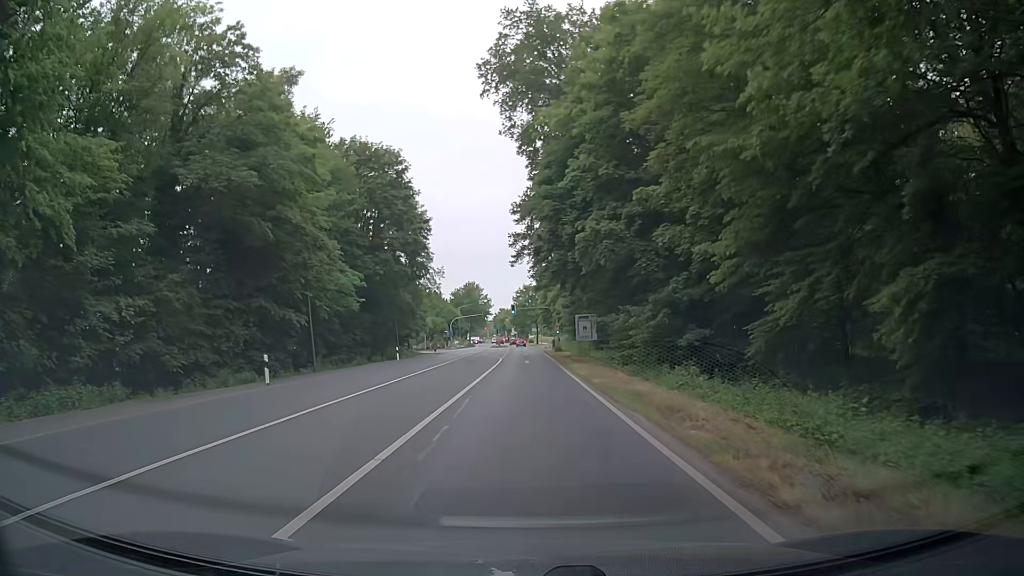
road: secondary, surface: asphalt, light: Day
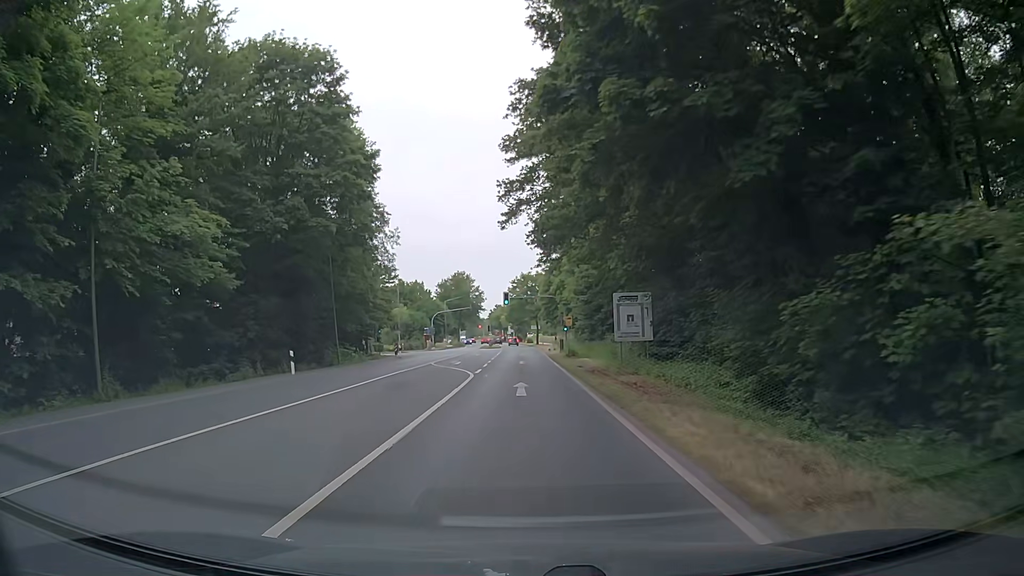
(+0.3, +23.0) m; 0°
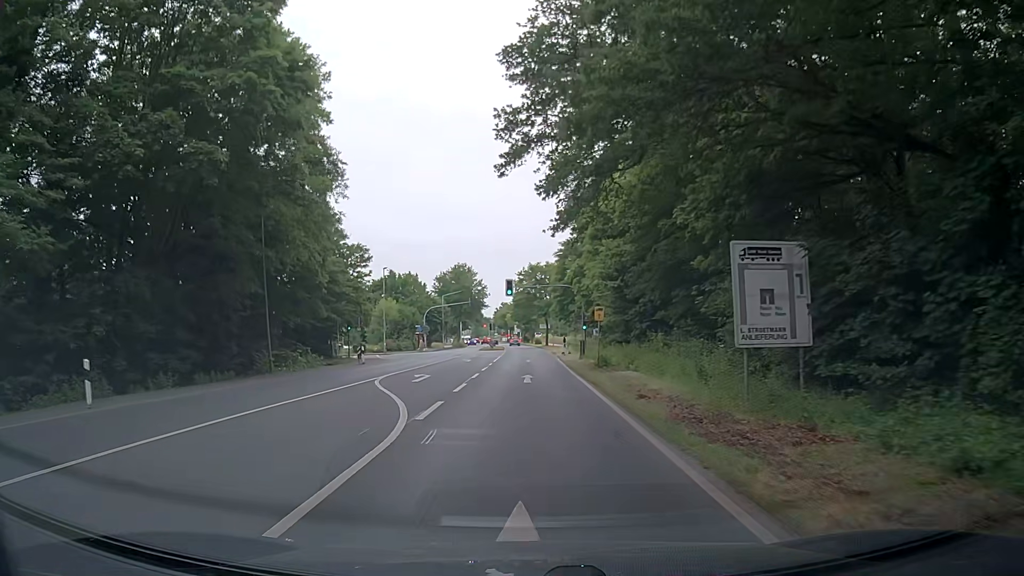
(+0.1, +15.0) m; -1°
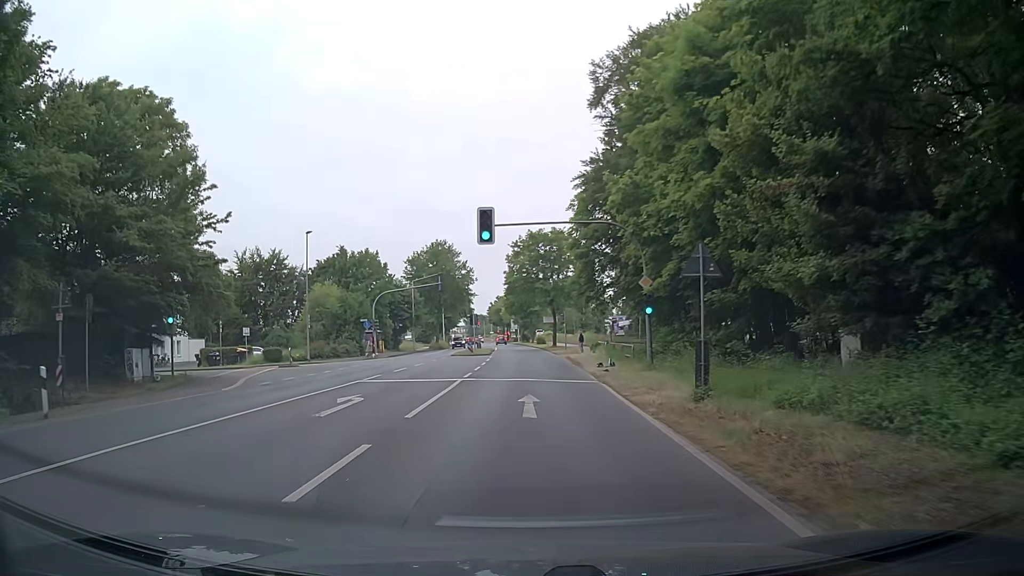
(+0.7, +29.4) m; +1°
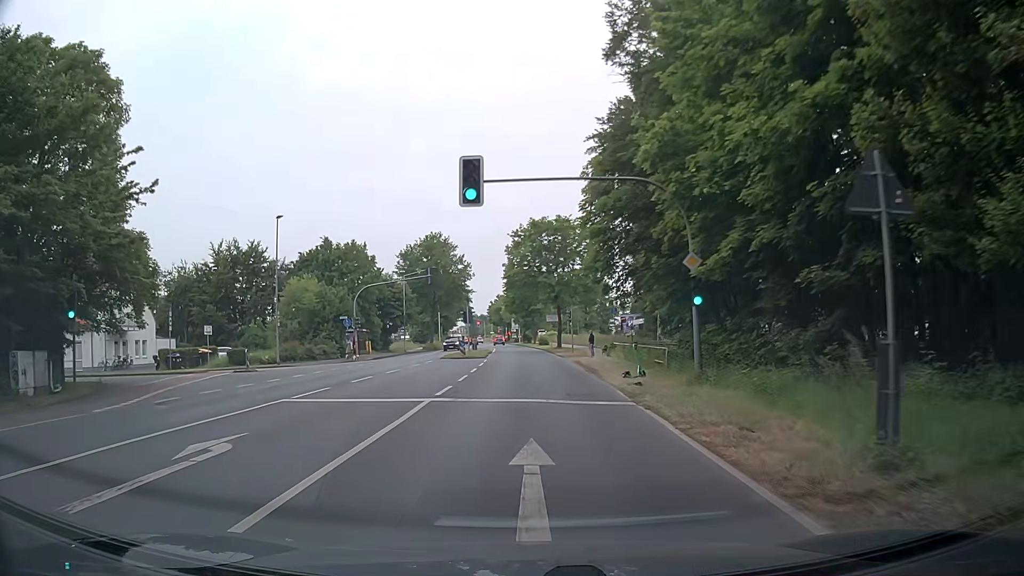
(0.0, +7.3) m; +1°
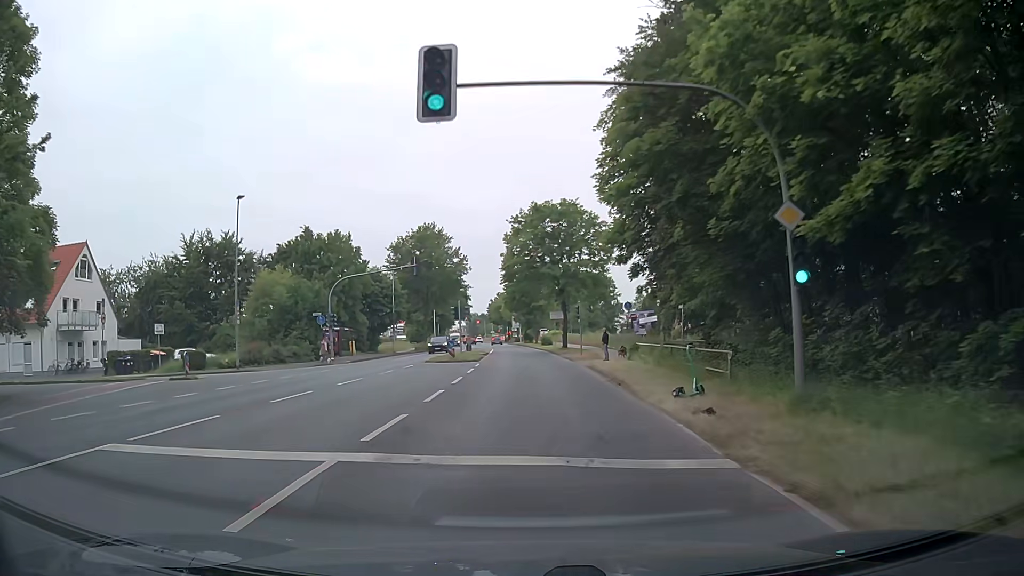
(0.0, +7.2) m; -1°
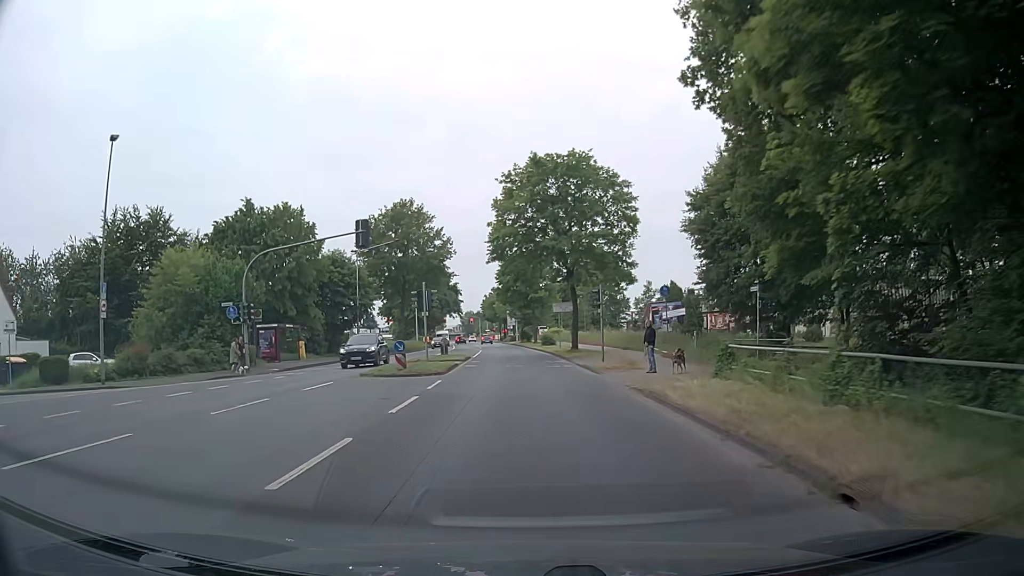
(0.0, +14.3) m; 0°
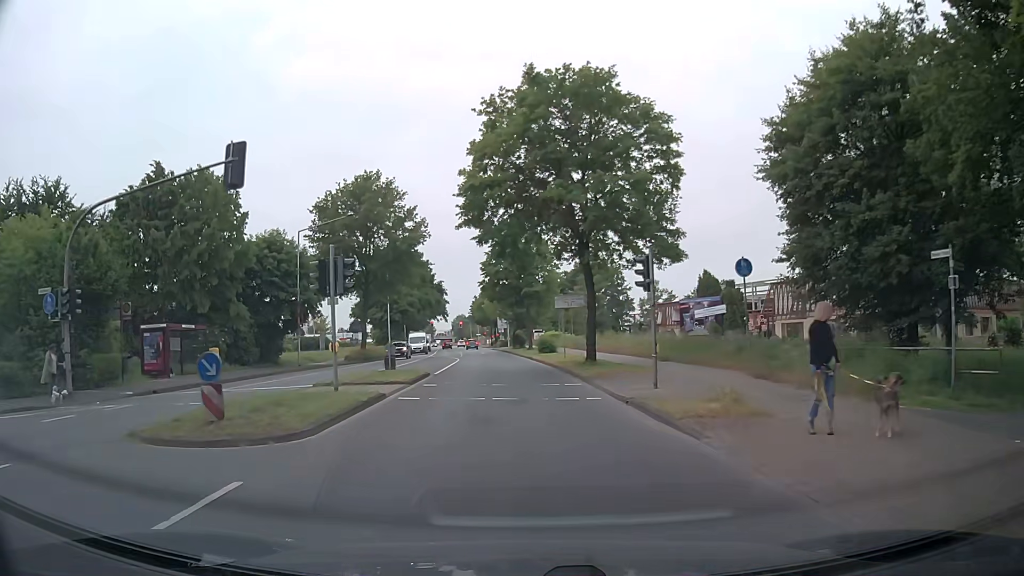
(+0.1, +13.9) m; +1°
(0, +10) (0, +20) (-1, +30) (-2, +40) (-3, +50) (-4, +60) (-5, +70) (-6, +80) (-7, +90) (-8, +100) m
